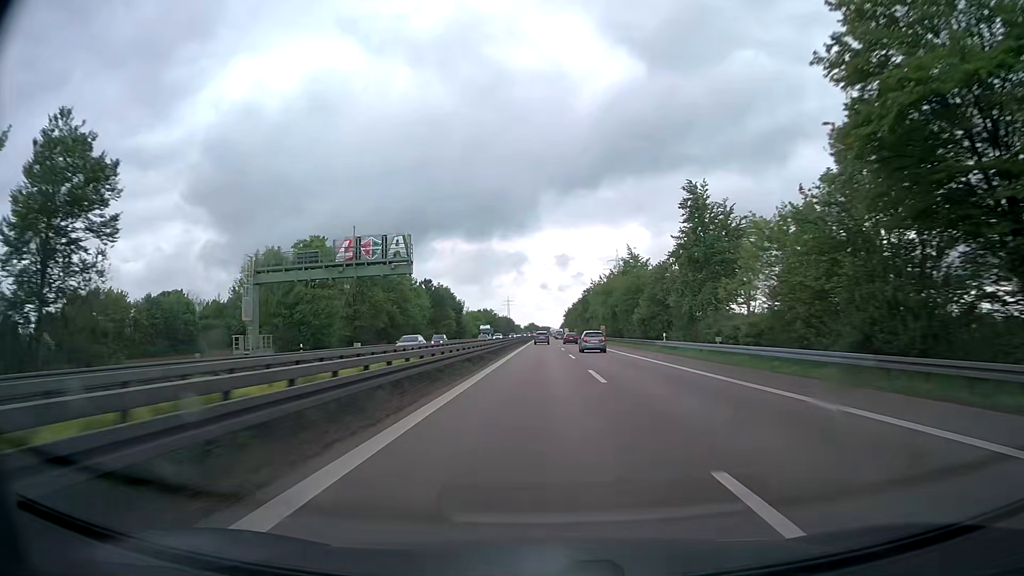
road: trunk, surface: asphalt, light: Day
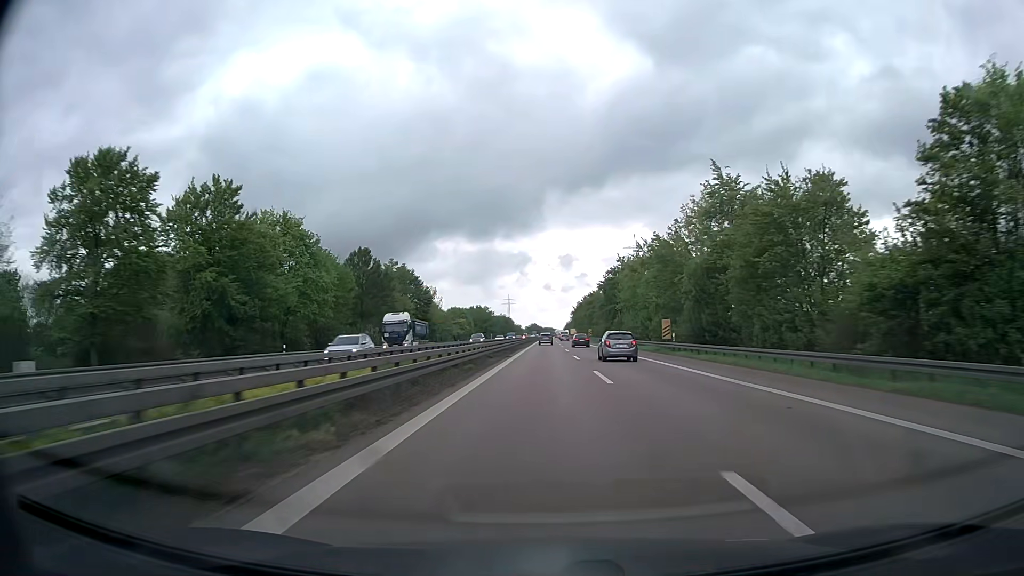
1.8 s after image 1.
(0.0, +54.1) m; 0°
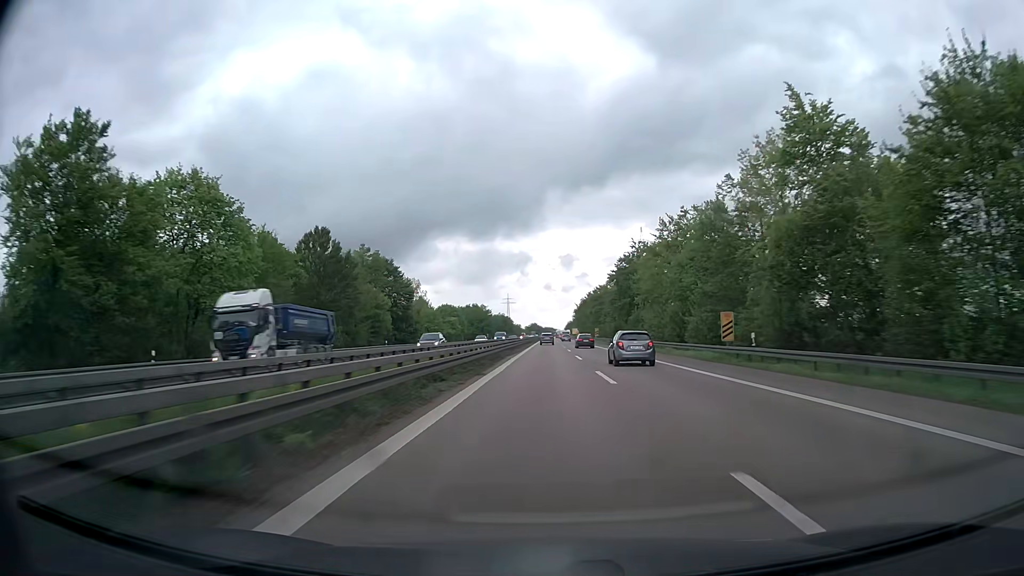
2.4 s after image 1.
(0.0, +18.2) m; 0°
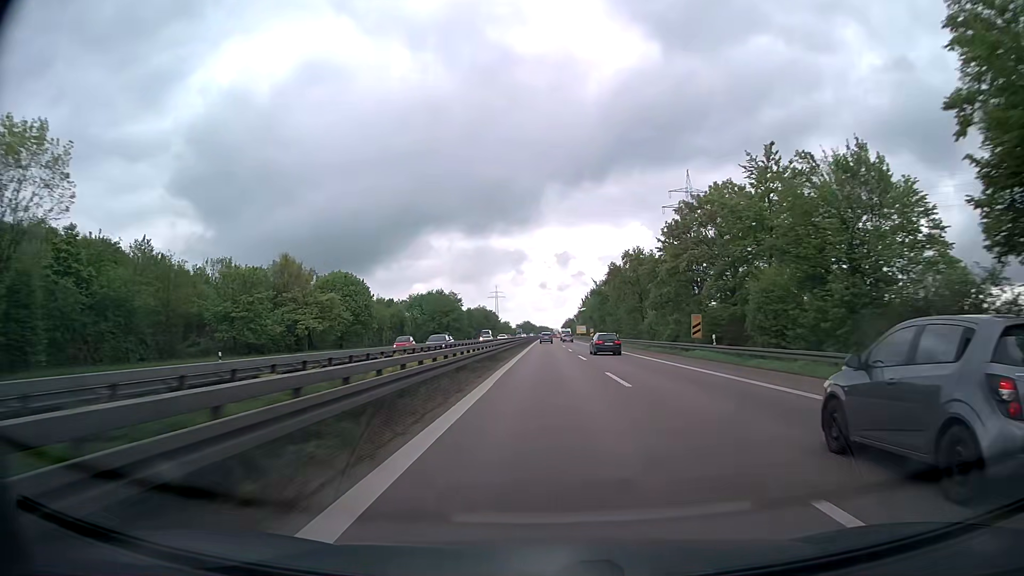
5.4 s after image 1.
(0.0, +91.6) m; 0°
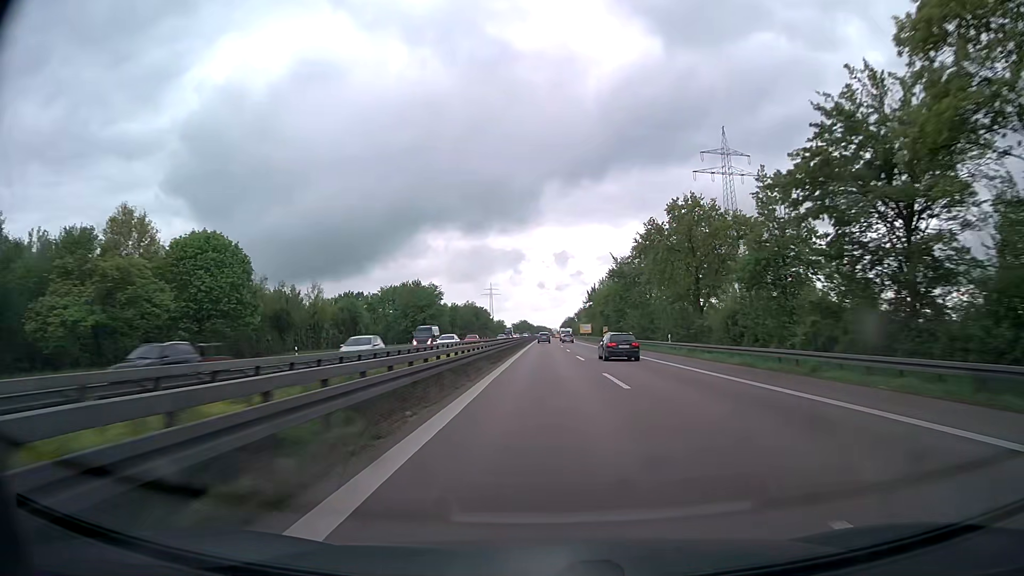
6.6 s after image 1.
(0.0, +36.8) m; 0°
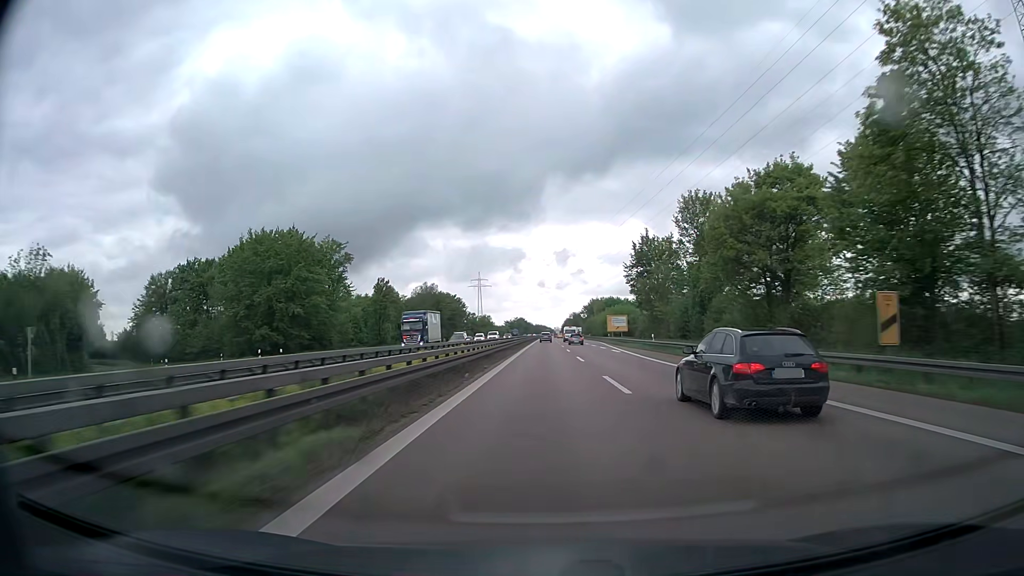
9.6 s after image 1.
(+0.2, +91.7) m; 0°
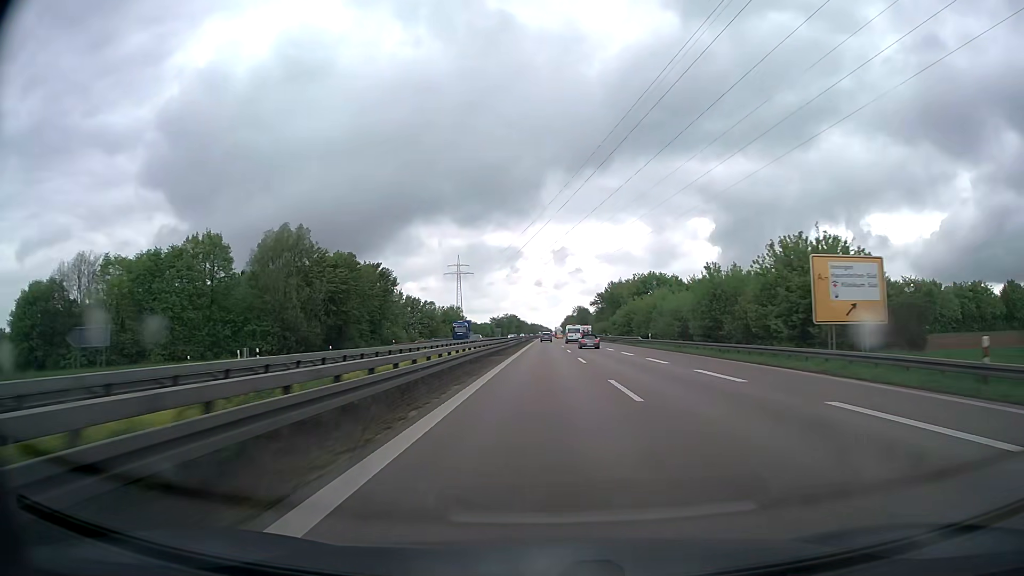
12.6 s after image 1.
(+0.4, +92.0) m; 0°
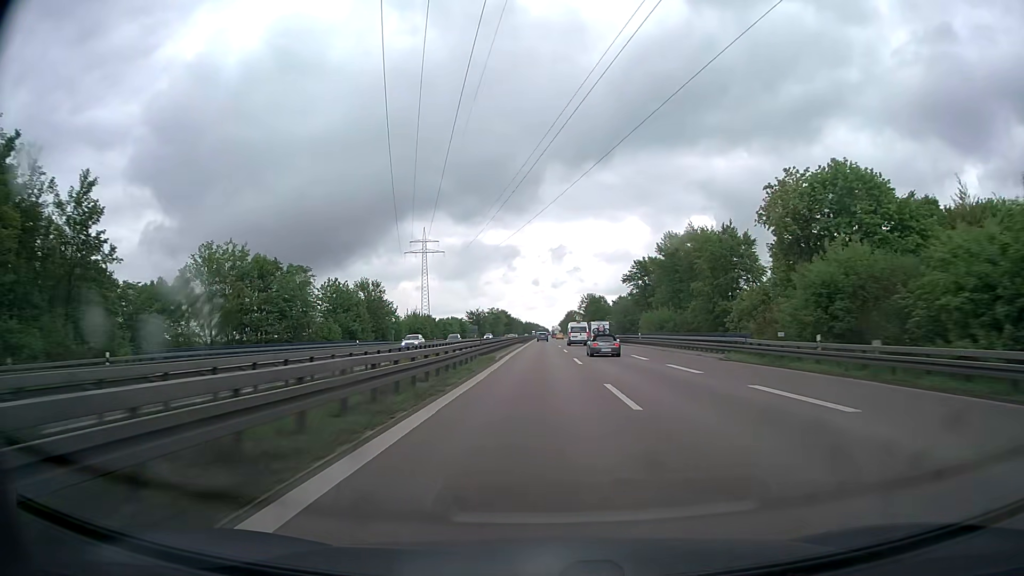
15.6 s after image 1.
(+0.6, +91.7) m; 0°
(0, +10) (0, +20) (0, +30) (0, +40) (0, +50) (0, +60) (0, +70) (0, +80) (0, +90) (0, +100) m
